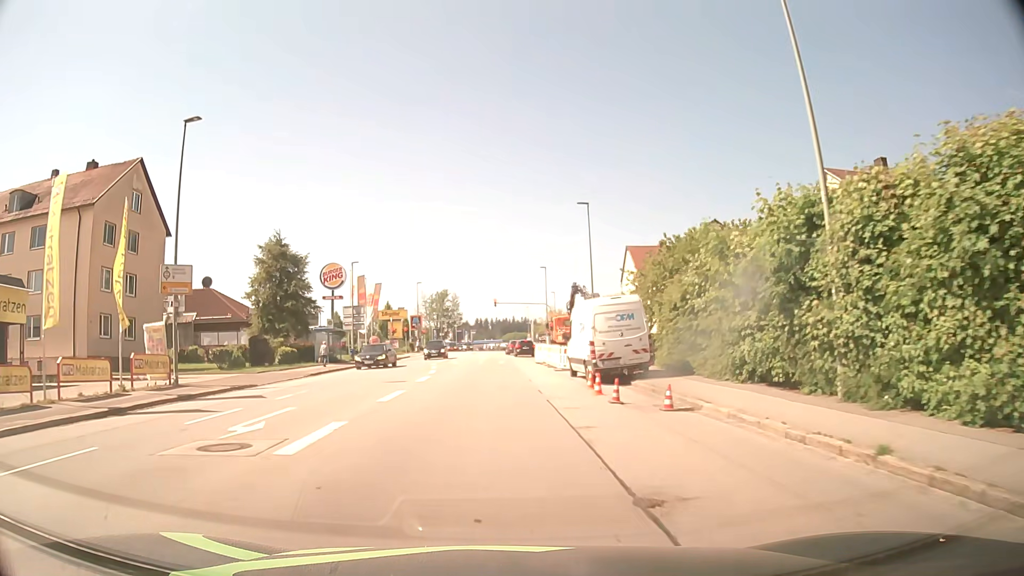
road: tertiary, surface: asphalt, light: Day
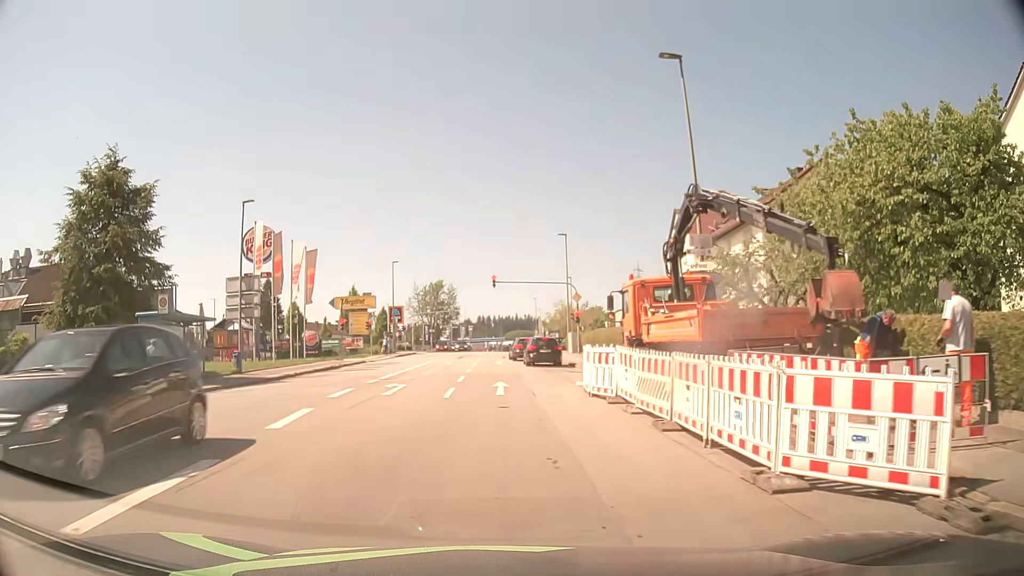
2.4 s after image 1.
(-0.1, +24.1) m; 0°
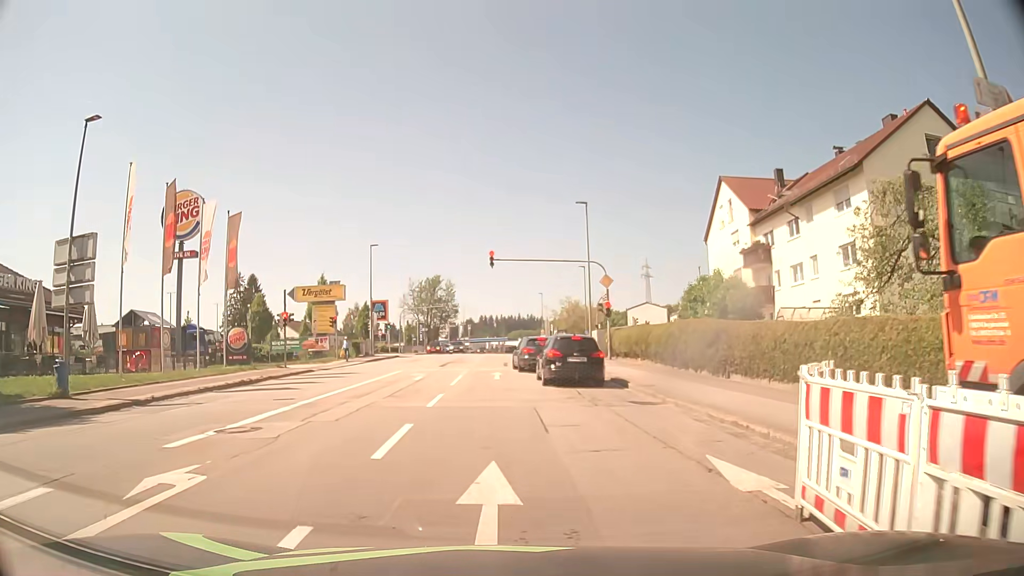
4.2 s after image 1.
(+0.1, +13.5) m; 0°
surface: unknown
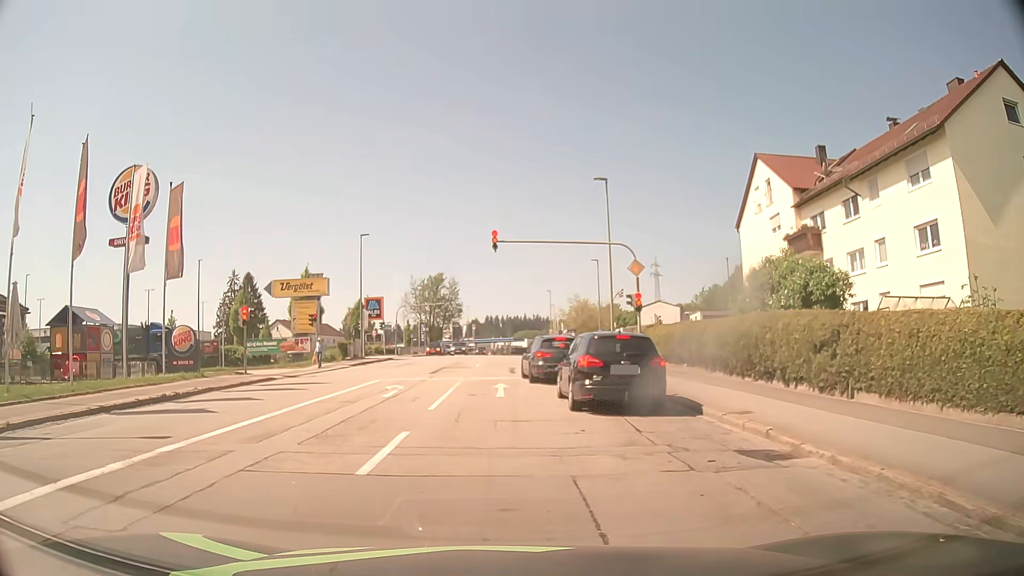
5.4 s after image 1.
(0.0, +6.5) m; 0°
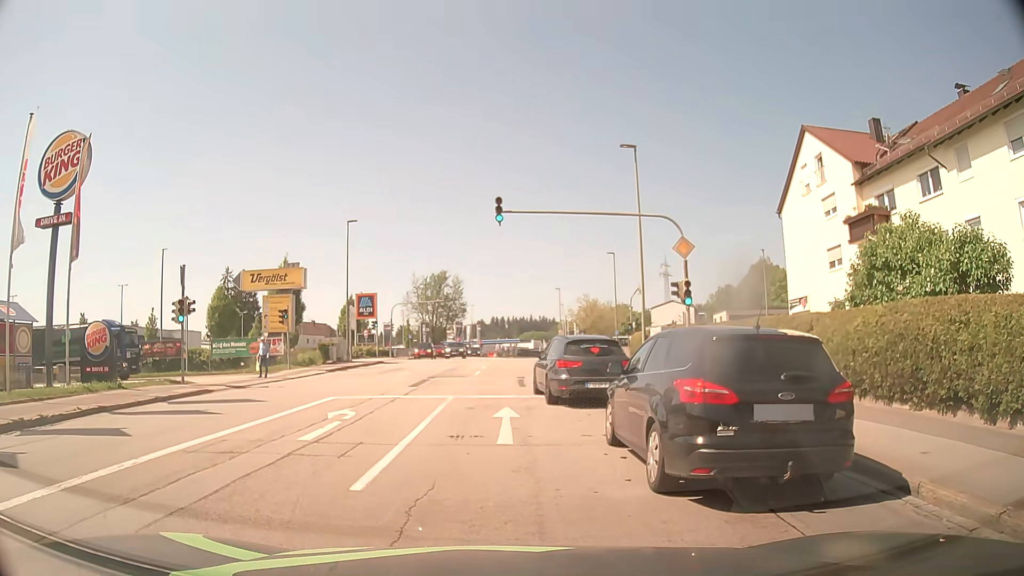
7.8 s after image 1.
(-0.1, +6.6) m; +1°
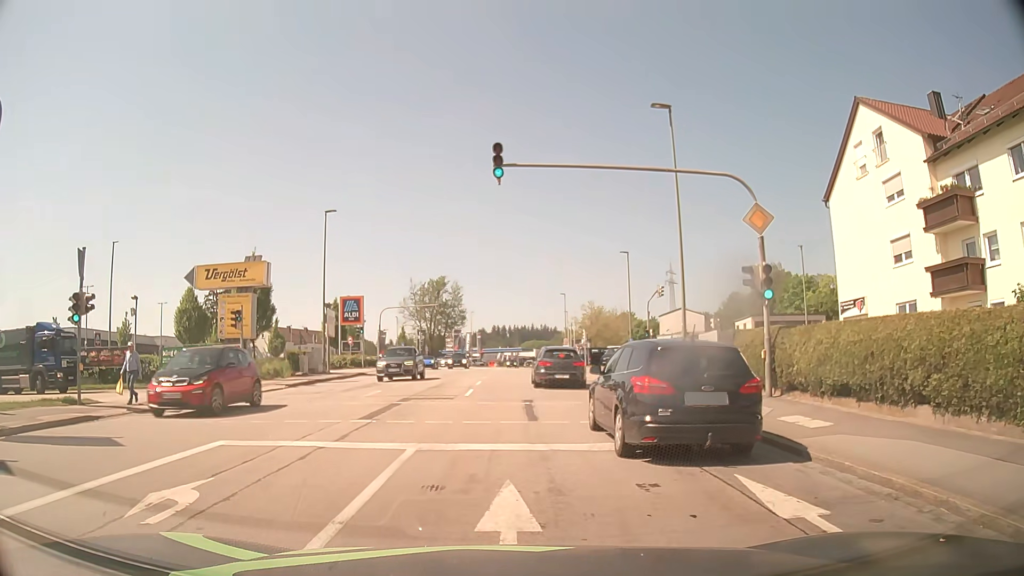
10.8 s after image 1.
(-0.2, +7.3) m; -2°
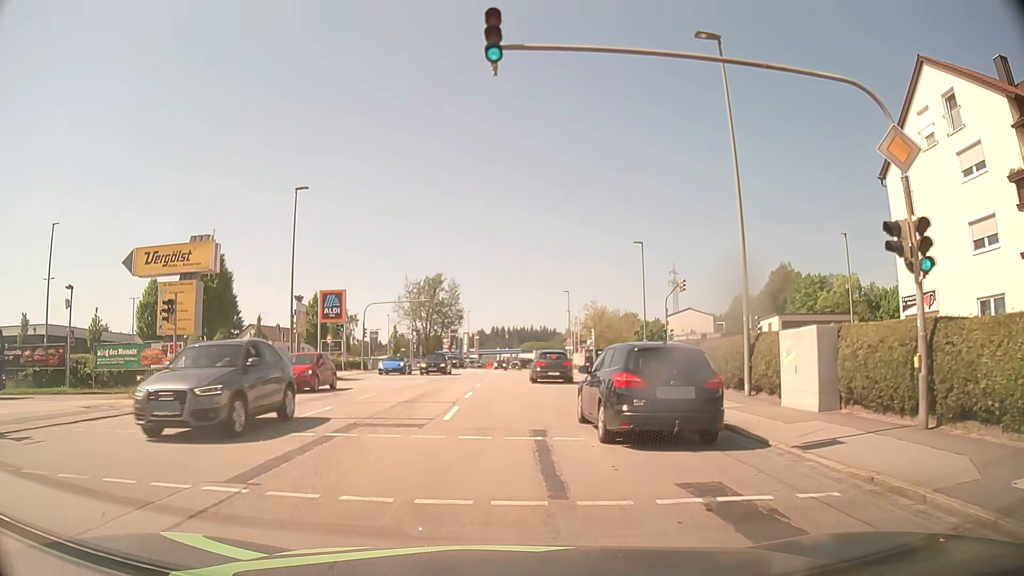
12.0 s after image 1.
(0.0, +6.7) m; 0°
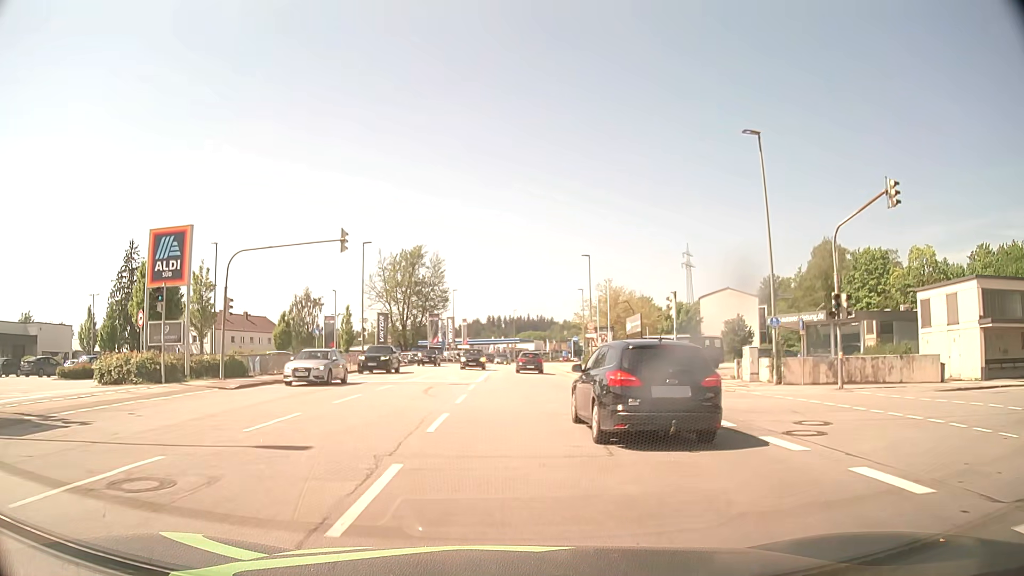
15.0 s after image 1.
(+0.2, +27.1) m; 0°
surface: asphalt
(0, +10) (0, +20) (0, +30) (0, +40) (0, +50) (0, +60) (+1, +70) (+1, +80) (+2, +90) (+4, +100) m
